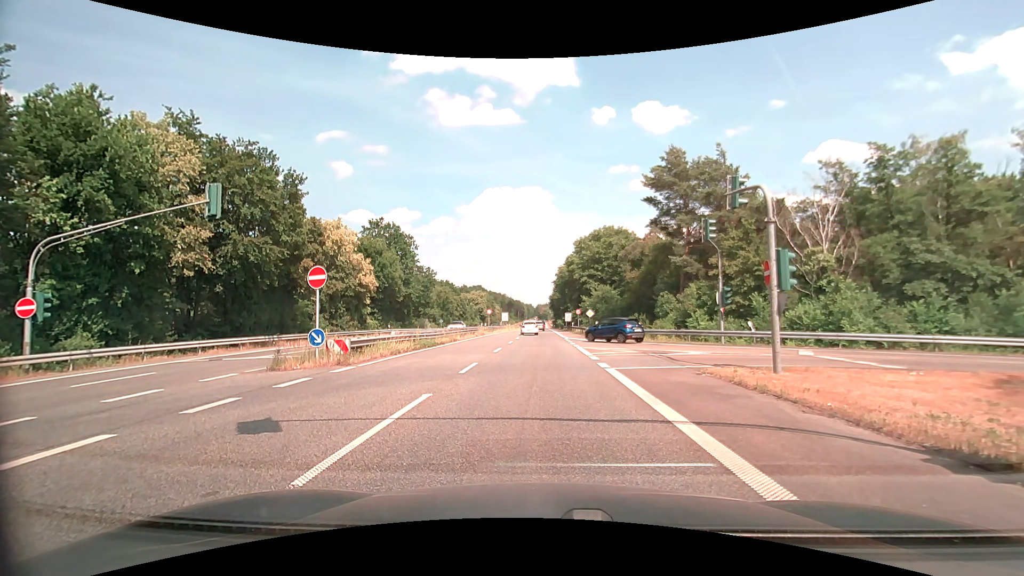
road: secondary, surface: asphalt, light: Day
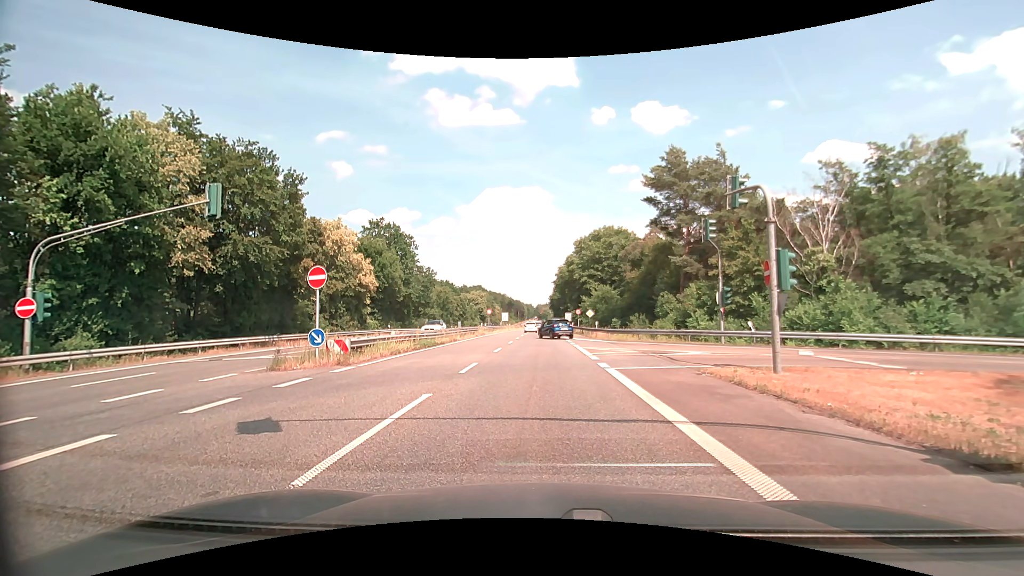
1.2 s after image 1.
(0.0, 0.0) m; 0°
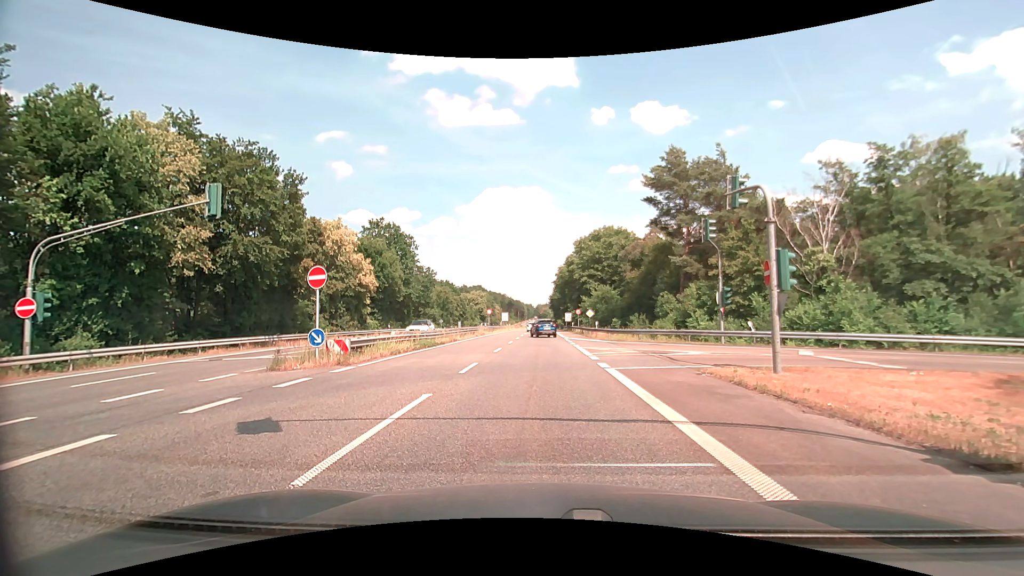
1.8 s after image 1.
(0.0, 0.0) m; 0°
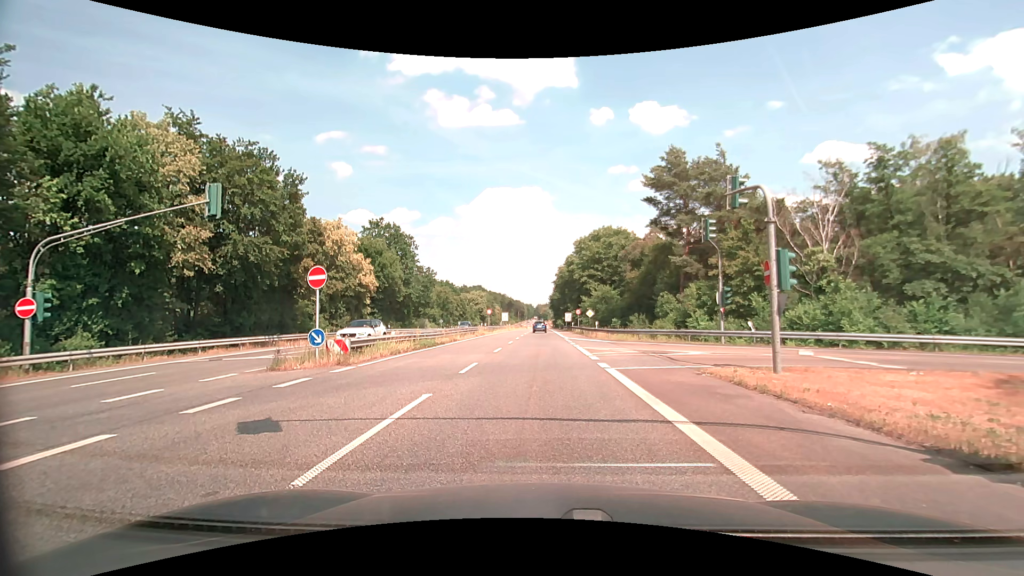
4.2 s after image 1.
(0.0, 0.0) m; 0°
(0, +10) (+1, +20) (+1, +30) (+1, +40) (+1, +50) (+2, +60) (+2, +70) (+2, +80) (+3, +90) (+3, +100) m
